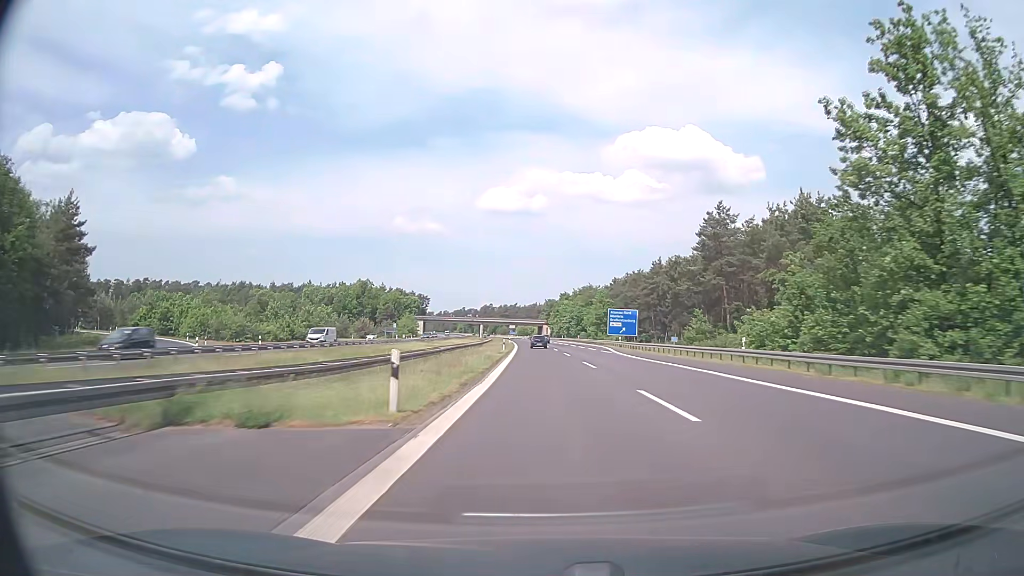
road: motorway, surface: asphalt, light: Day
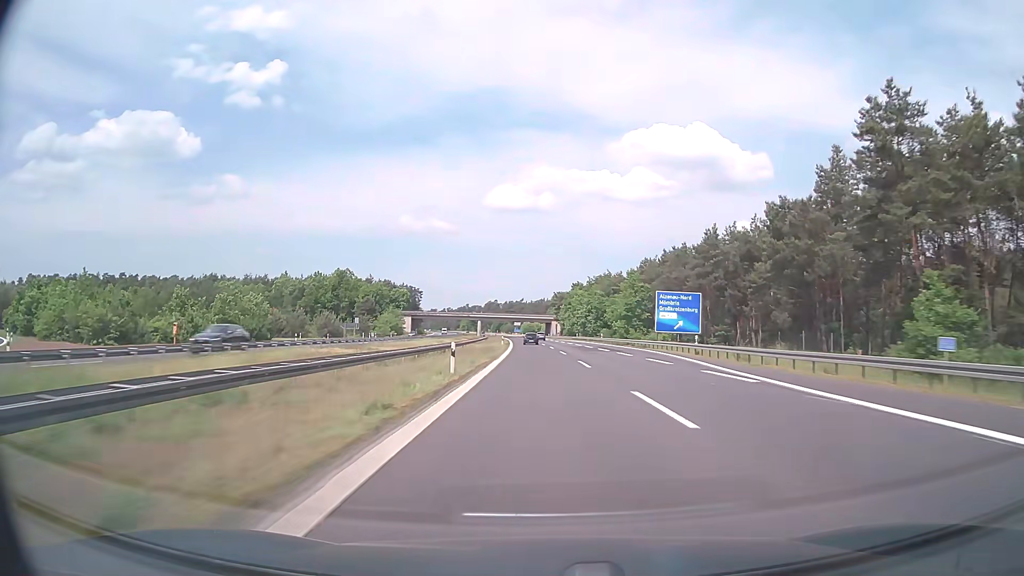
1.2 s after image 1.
(-0.1, +36.9) m; -1°
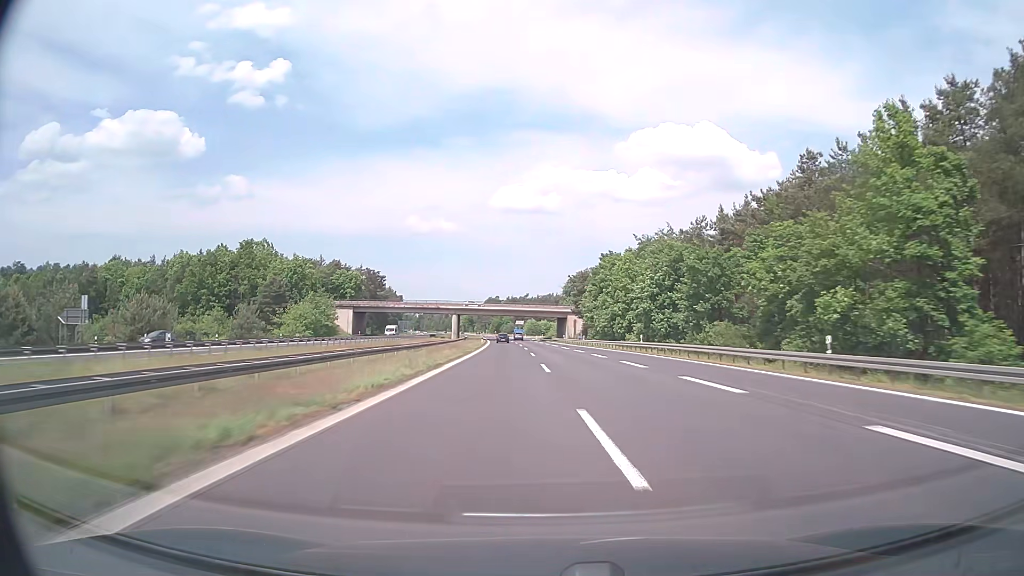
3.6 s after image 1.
(-0.6, +74.6) m; -1°
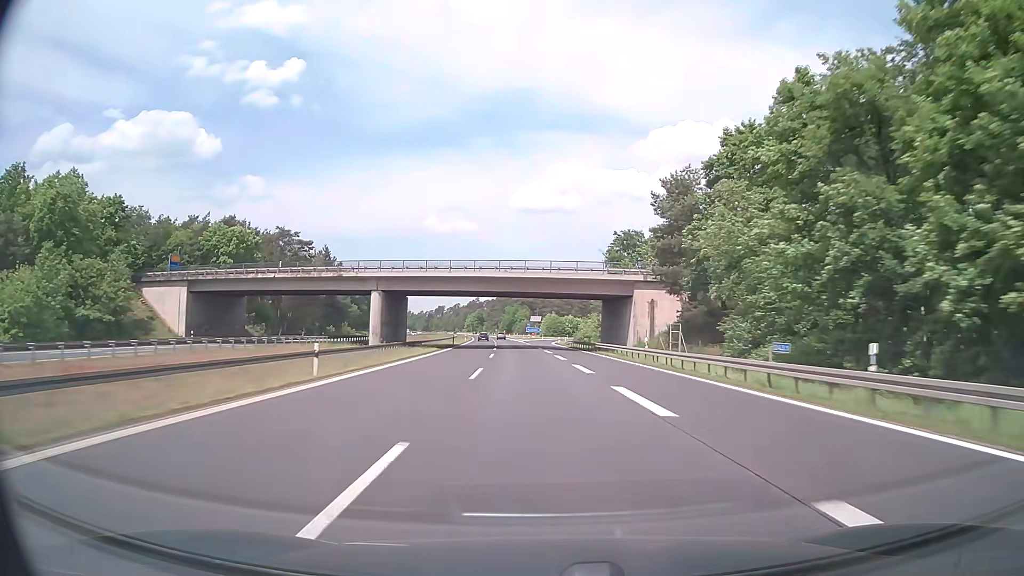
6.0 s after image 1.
(-0.7, +75.4) m; -2°
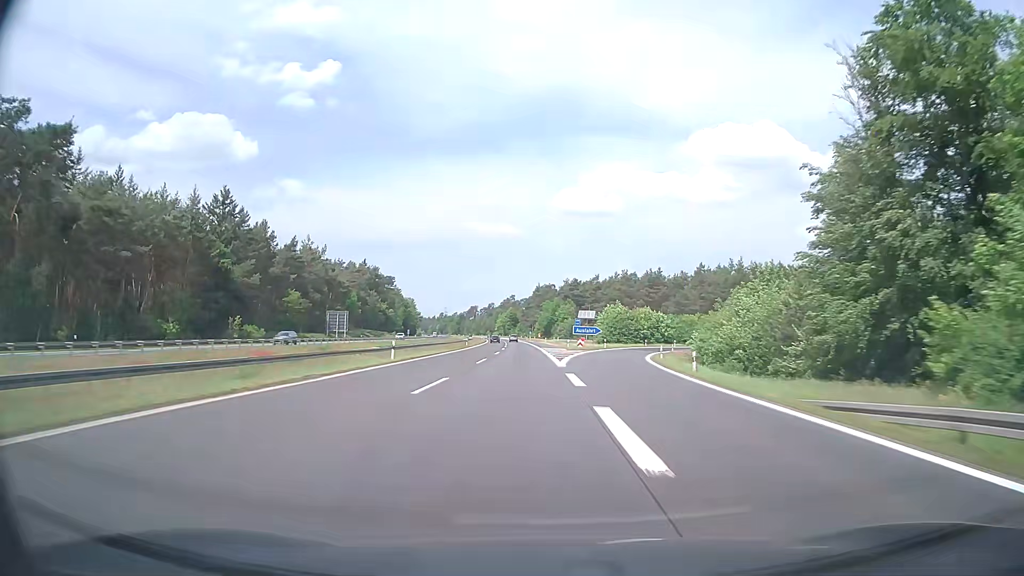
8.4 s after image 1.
(-2.0, +75.7) m; -3°
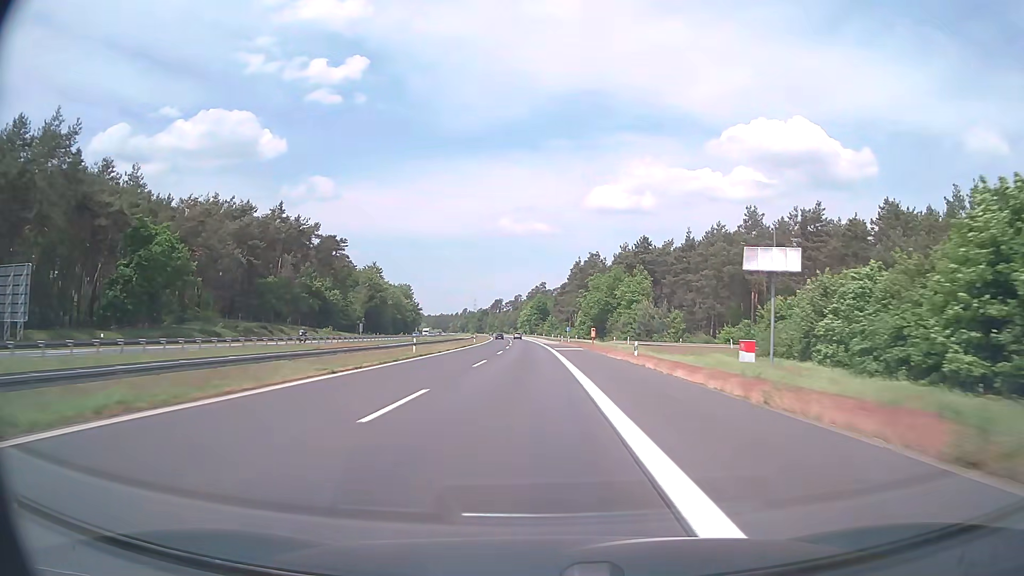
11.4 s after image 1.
(-4.0, +94.9) m; -4°
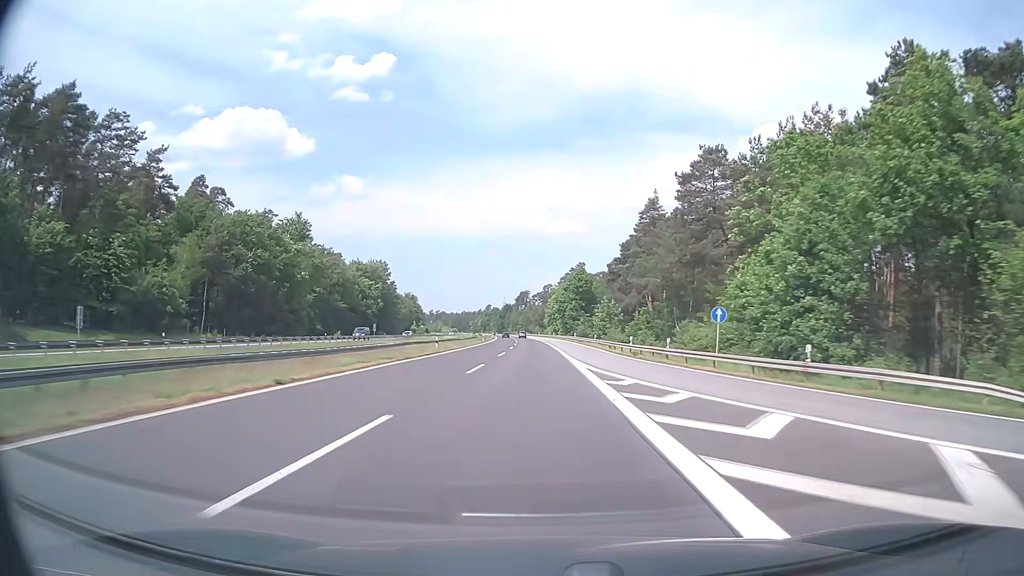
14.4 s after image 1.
(-2.0, +95.0) m; -3°
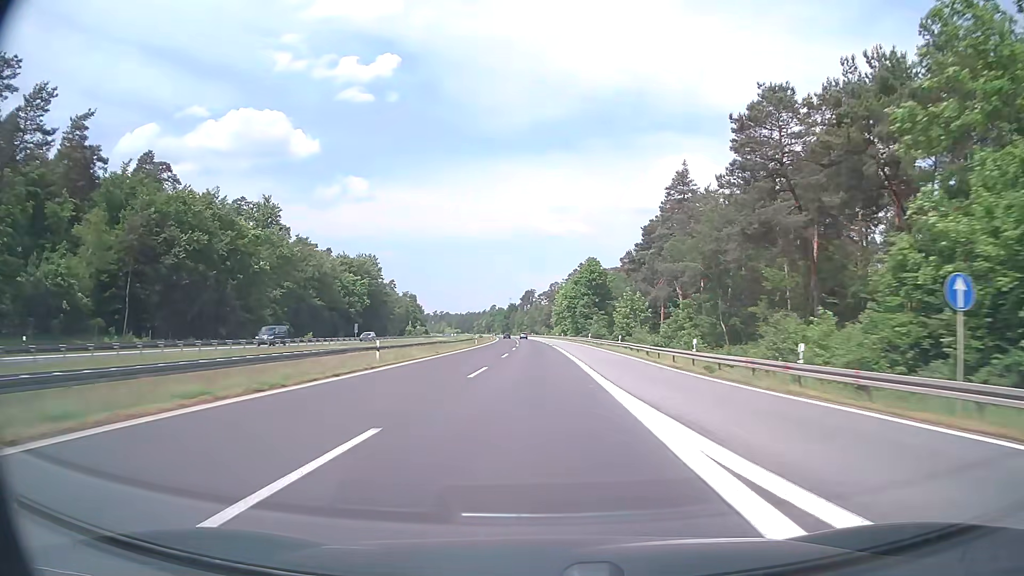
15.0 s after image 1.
(-0.1, +19.0) m; -1°
(0, +10) (0, +20) (0, +30) (0, +40) (-1, +50) (-1, +60) (-1, +70) (-1, +80) (-1, +90) (-2, +100) m
